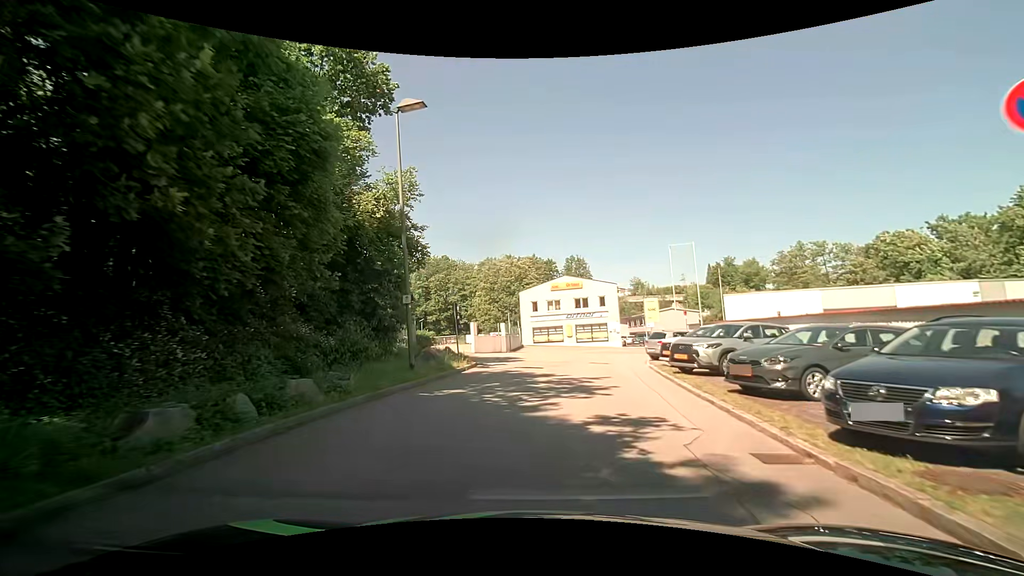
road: residential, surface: asphalt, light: Day
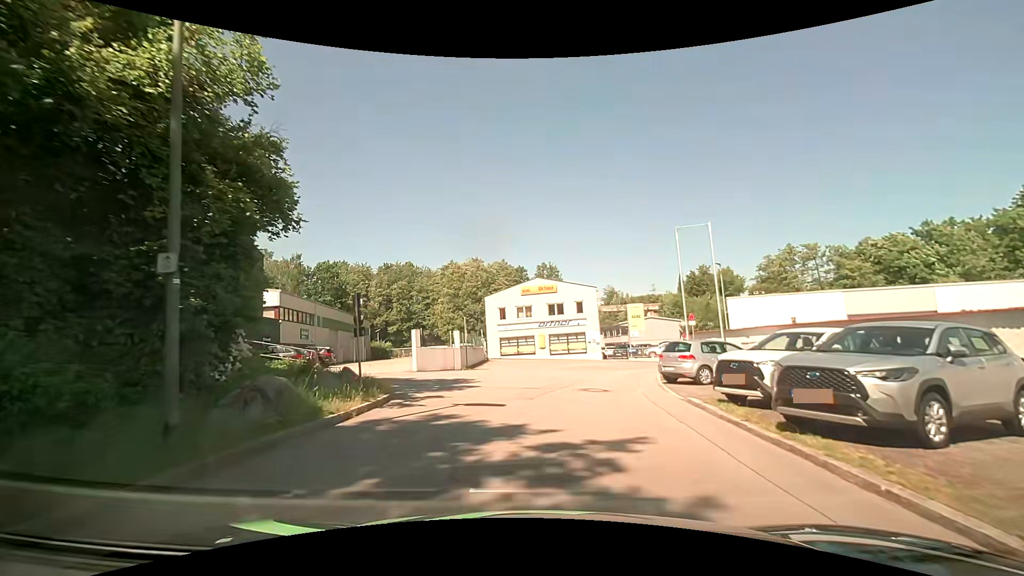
(+0.2, +8.4) m; +3°
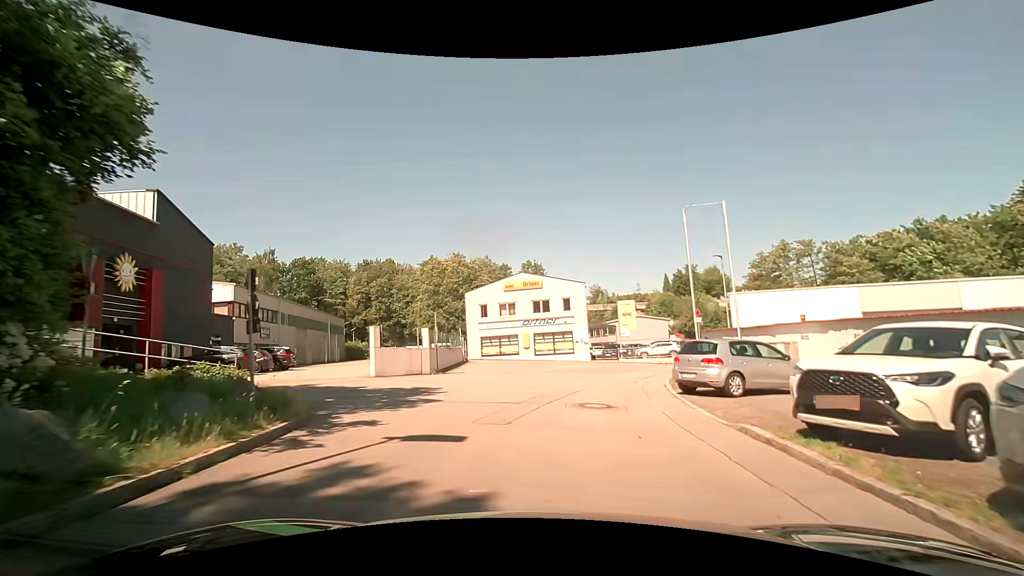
(+0.1, +3.9) m; +2°
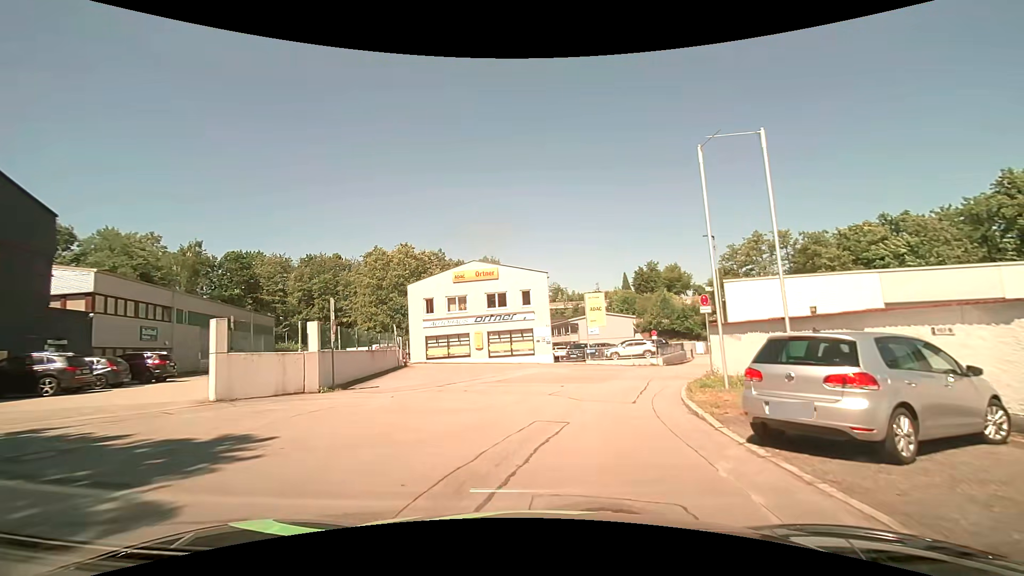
(+0.3, +7.2) m; +5°
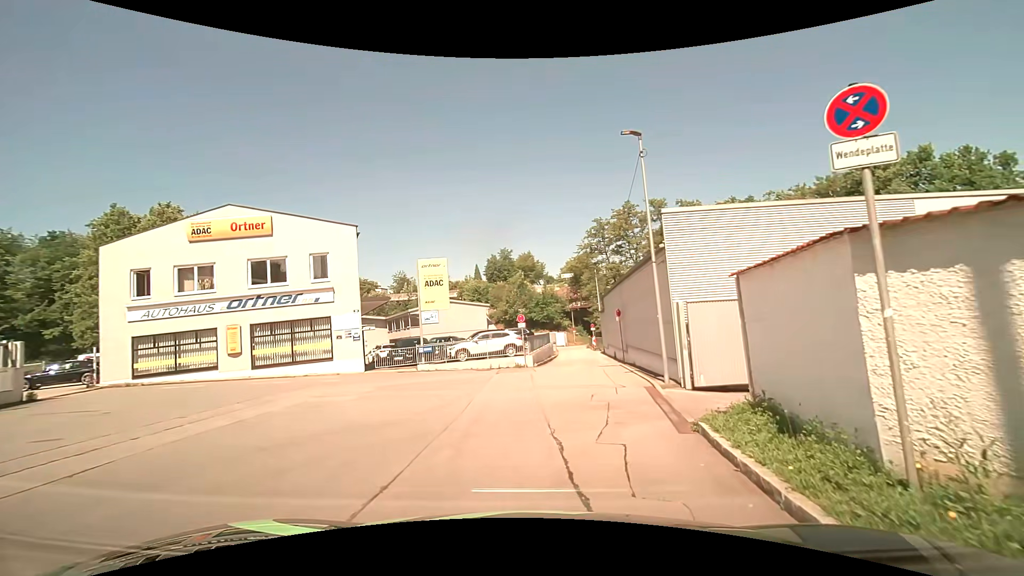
(+2.0, +15.1) m; +16°
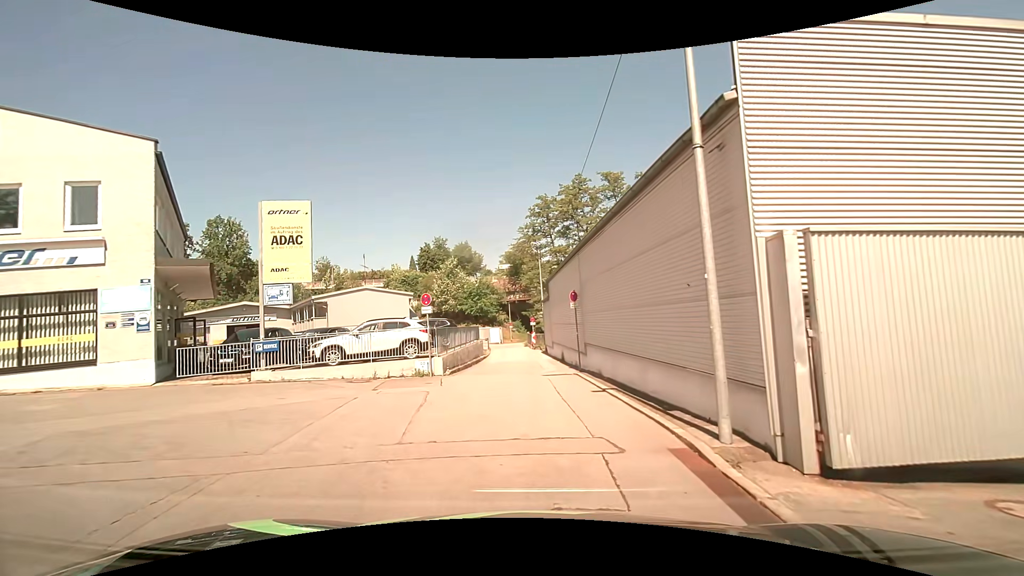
(+0.7, +9.4) m; +6°
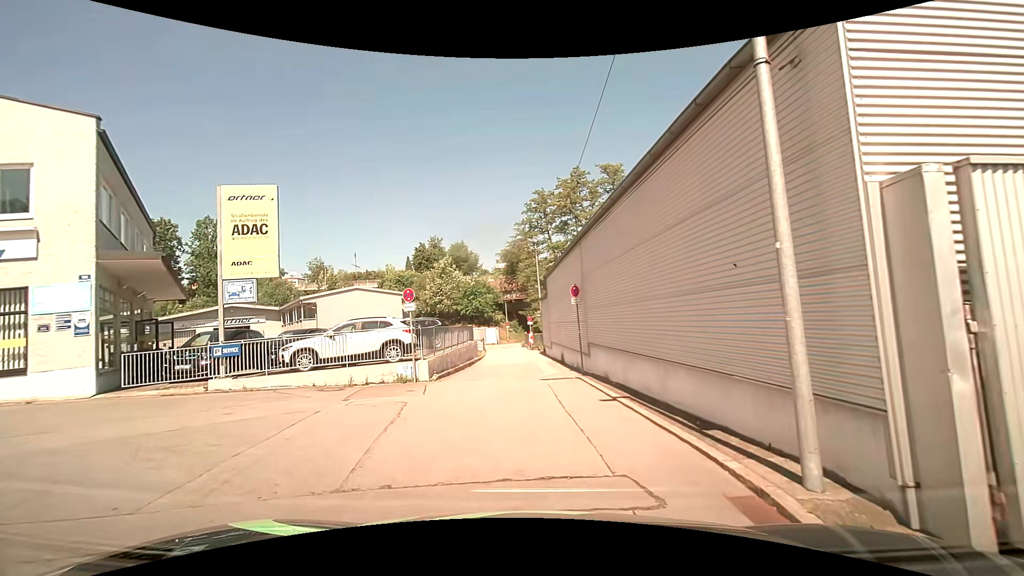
(0.0, +1.9) m; +2°
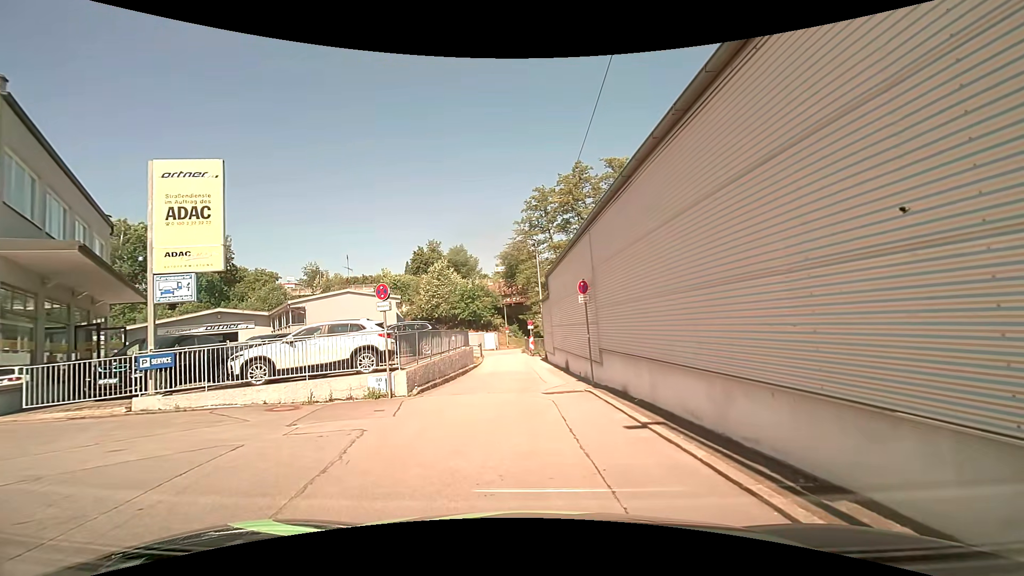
(0.0, +2.6) m; -2°
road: service
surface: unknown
